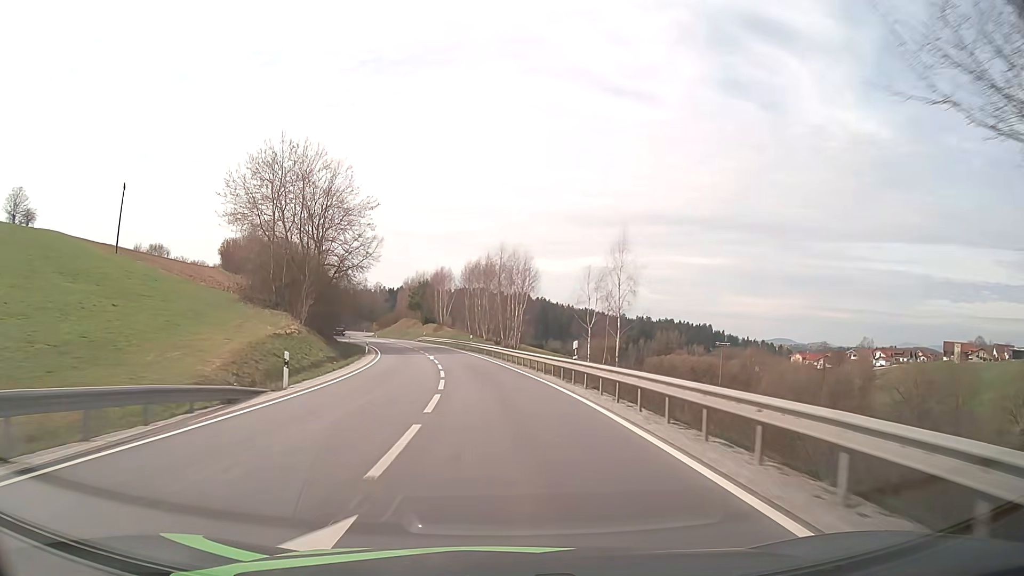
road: secondary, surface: asphalt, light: Day
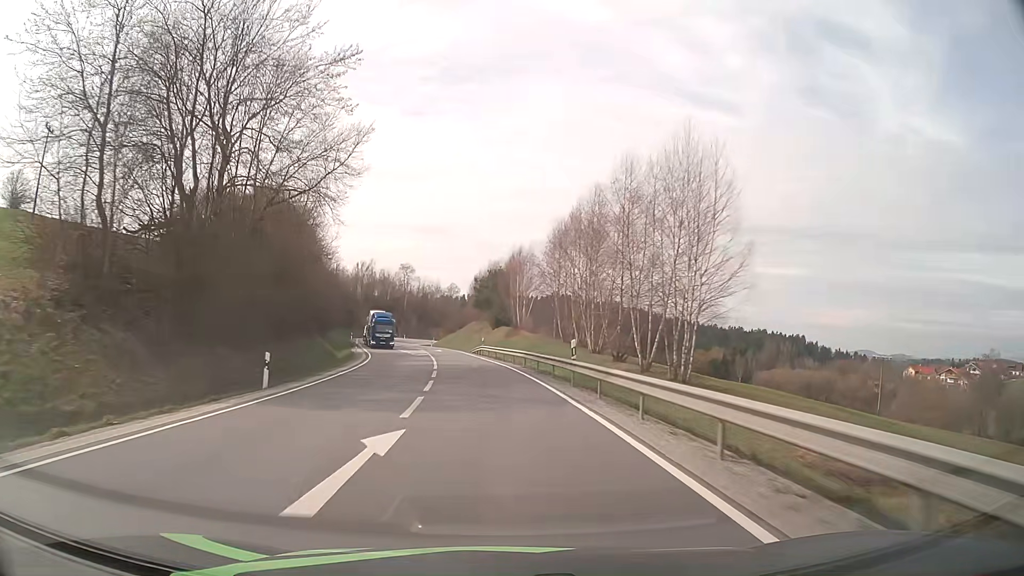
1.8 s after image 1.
(-2.2, +37.4) m; -7°
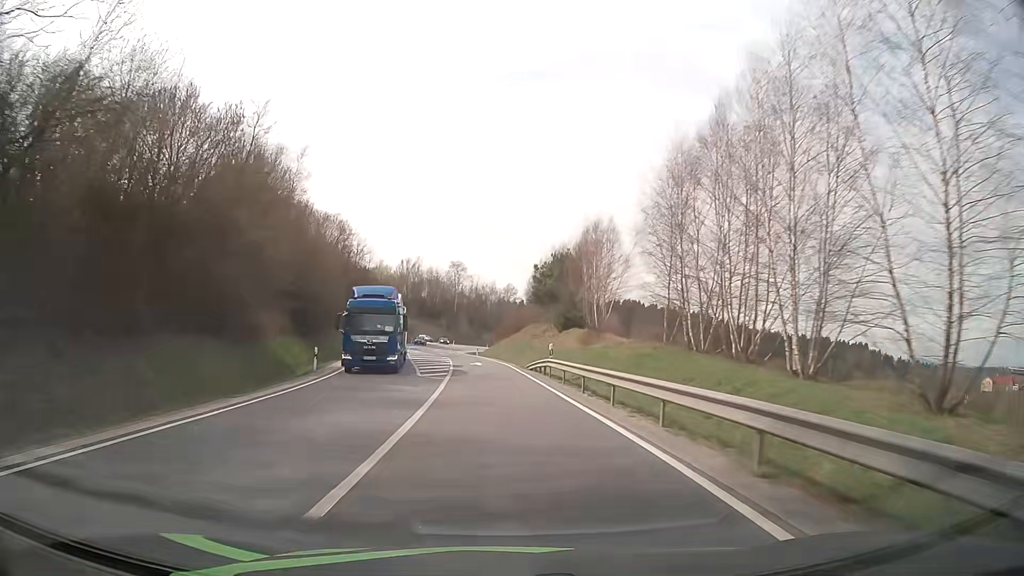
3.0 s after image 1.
(-1.1, +24.8) m; -5°
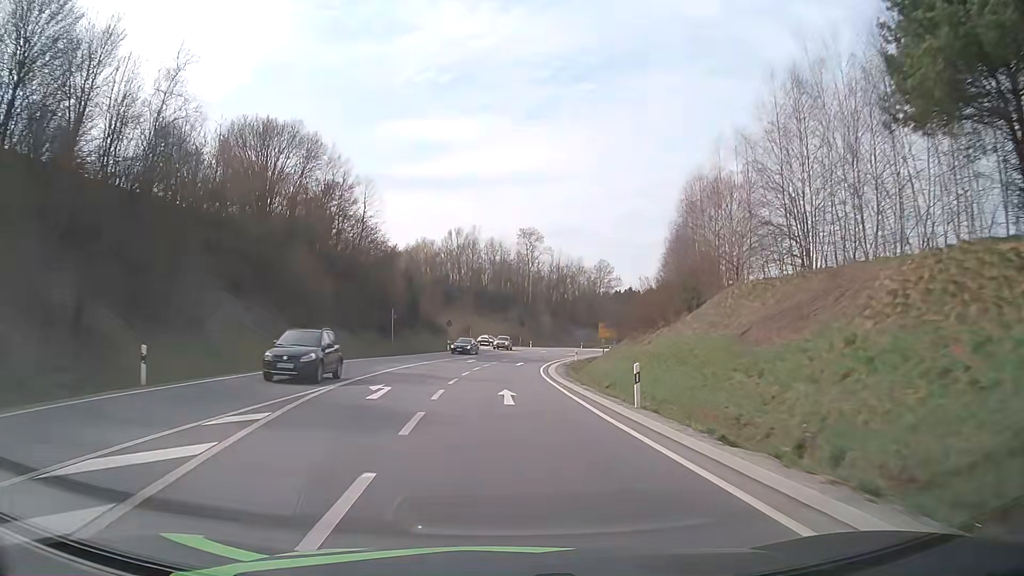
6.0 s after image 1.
(-4.5, +62.0) m; -7°
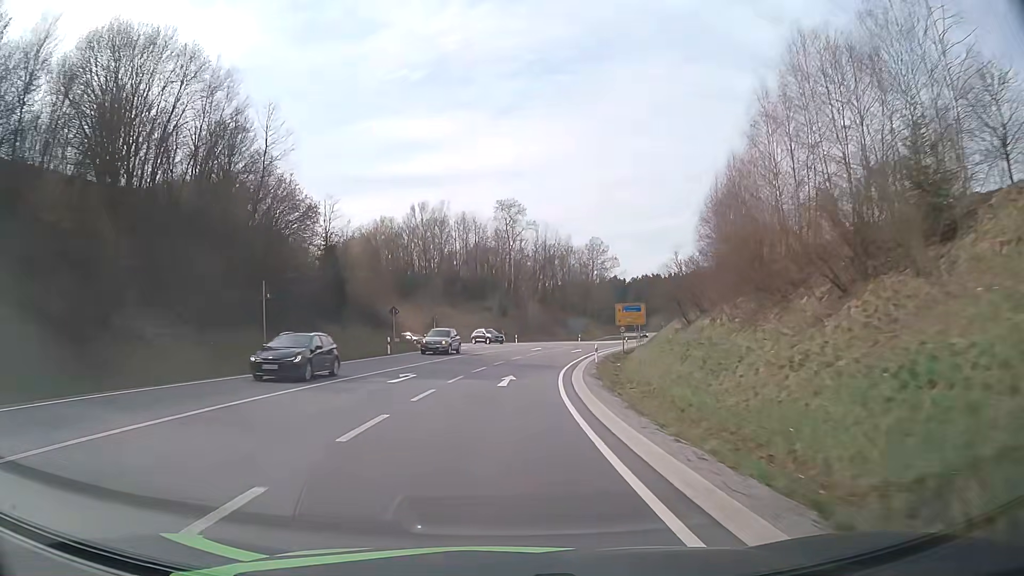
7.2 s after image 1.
(+0.2, +25.0) m; +1°
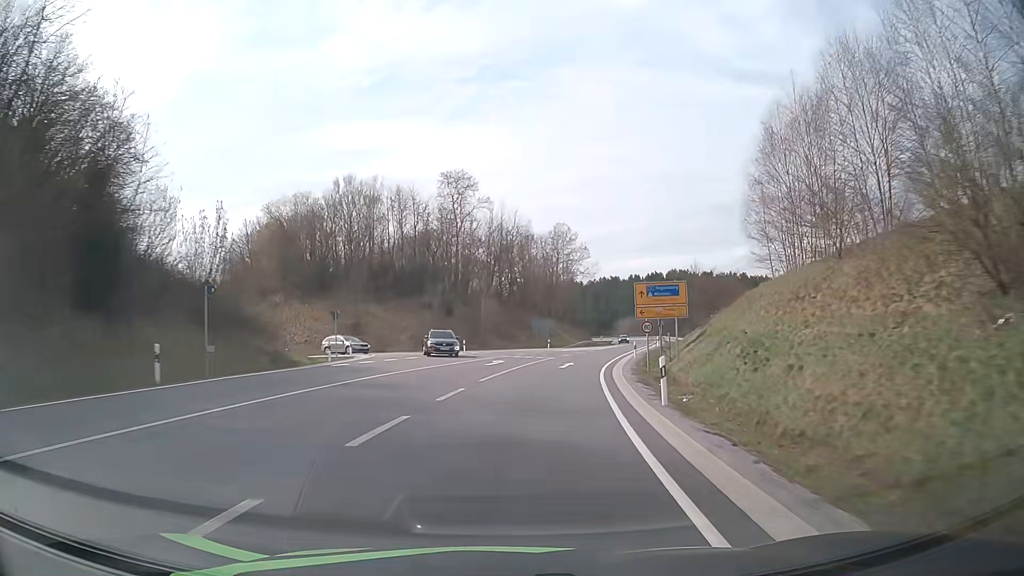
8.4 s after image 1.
(+0.7, +24.5) m; +4°
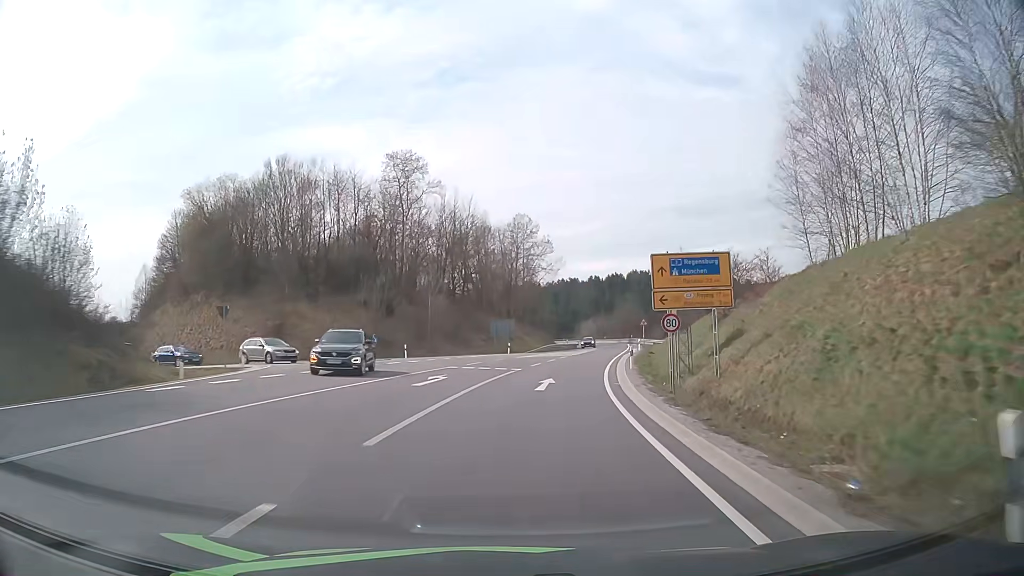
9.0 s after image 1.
(+0.4, +11.9) m; +4°
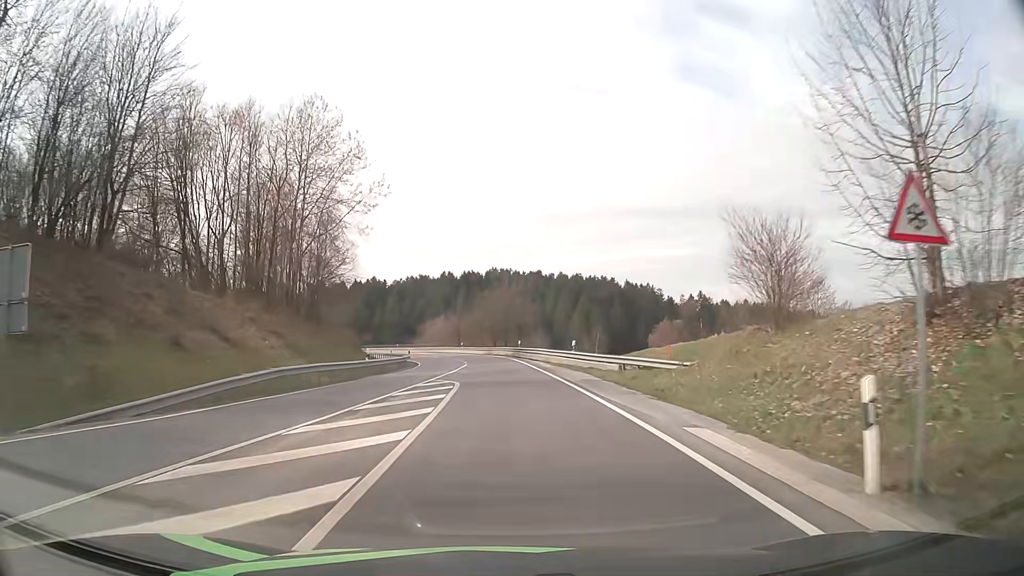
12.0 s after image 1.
(+7.4, +55.6) m; +13°
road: primary_link
(0, +10) (0, +20) (0, +30) (-1, +40) (-1, +50) (-3, +60) (-5, +70) (-7, +79) (-11, +89) (-15, +98) m
